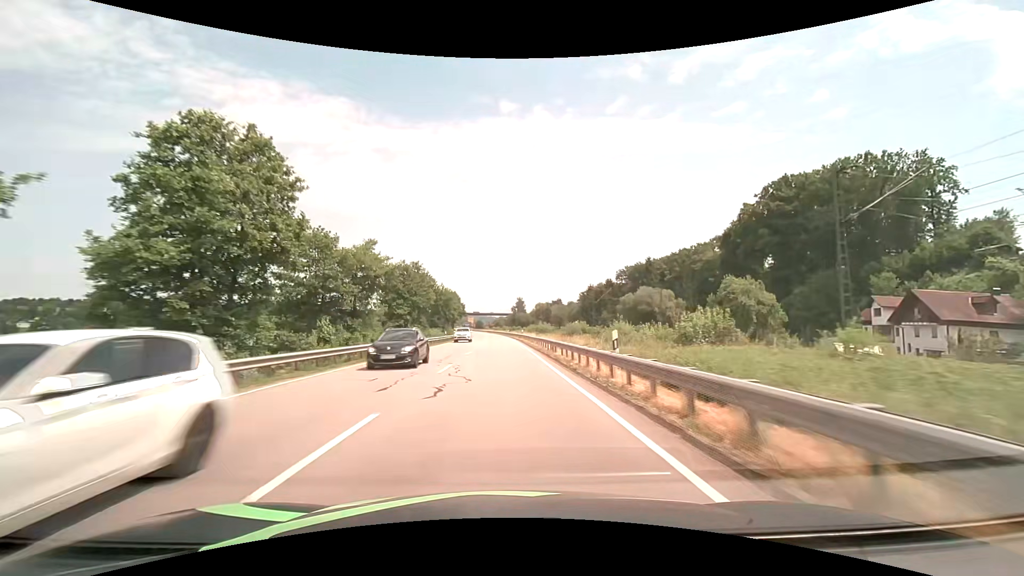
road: primary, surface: asphalt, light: Day
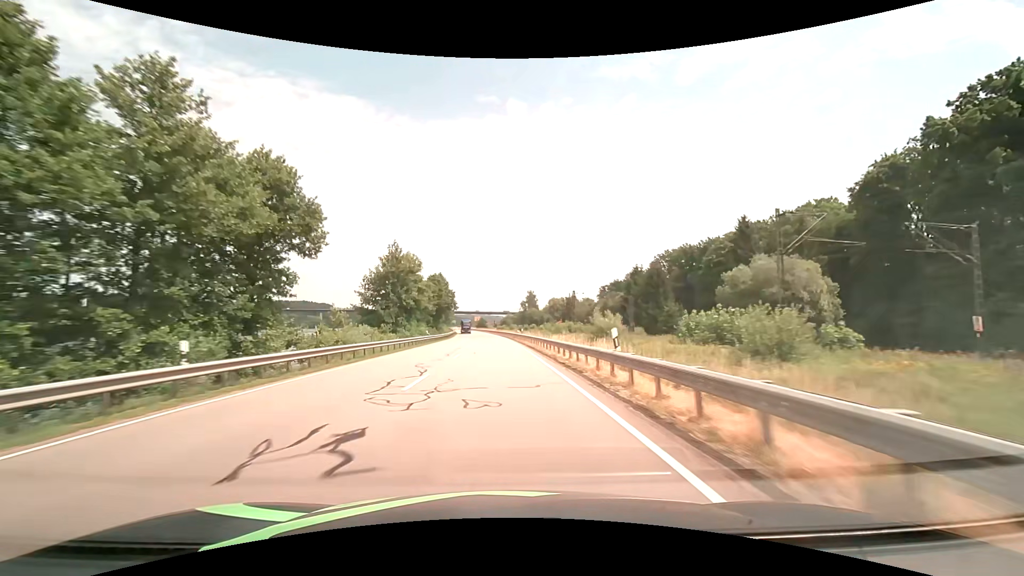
(-0.5, +52.6) m; -1°
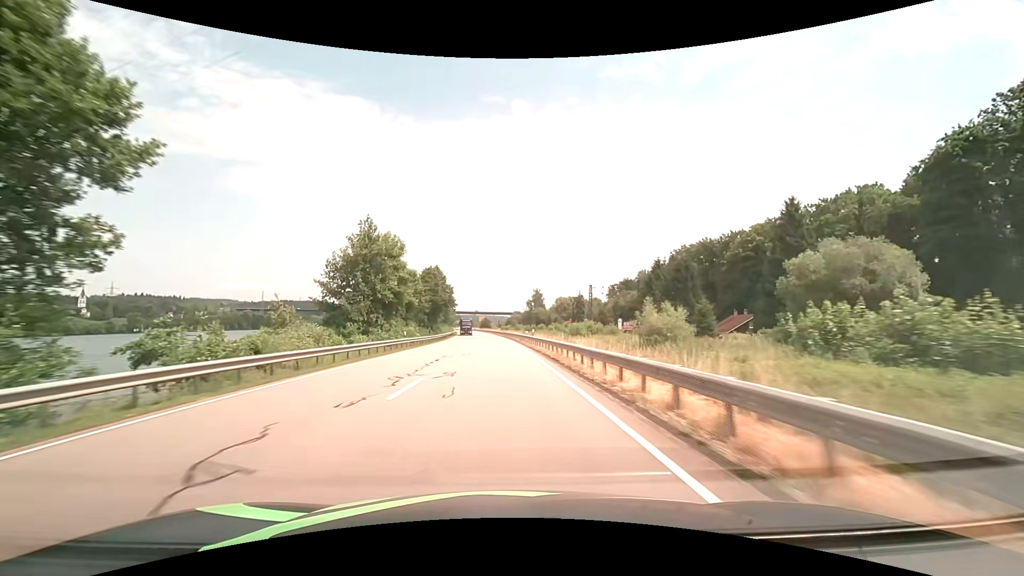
(-0.1, +13.3) m; -1°
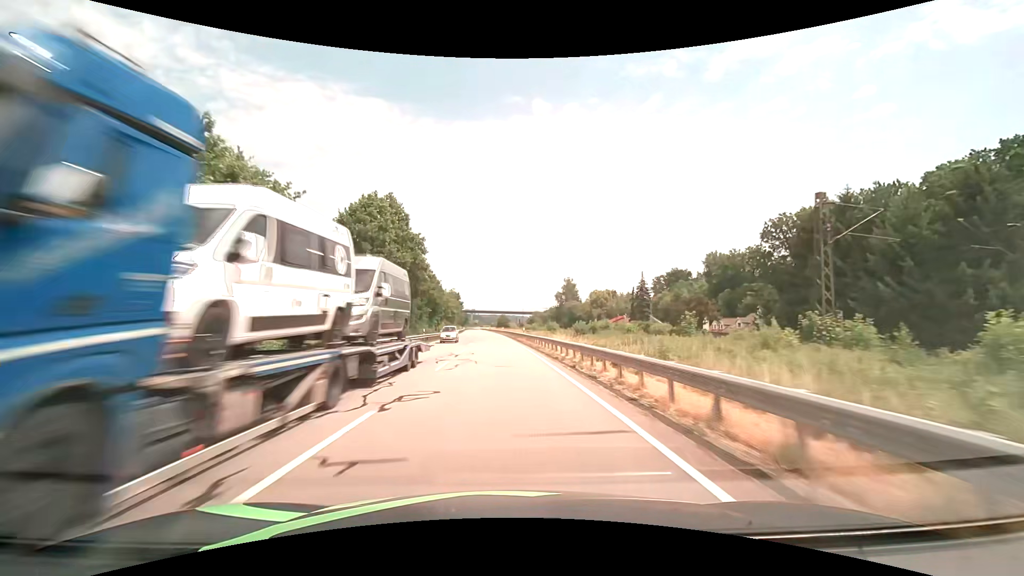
(-1.2, +53.5) m; -2°
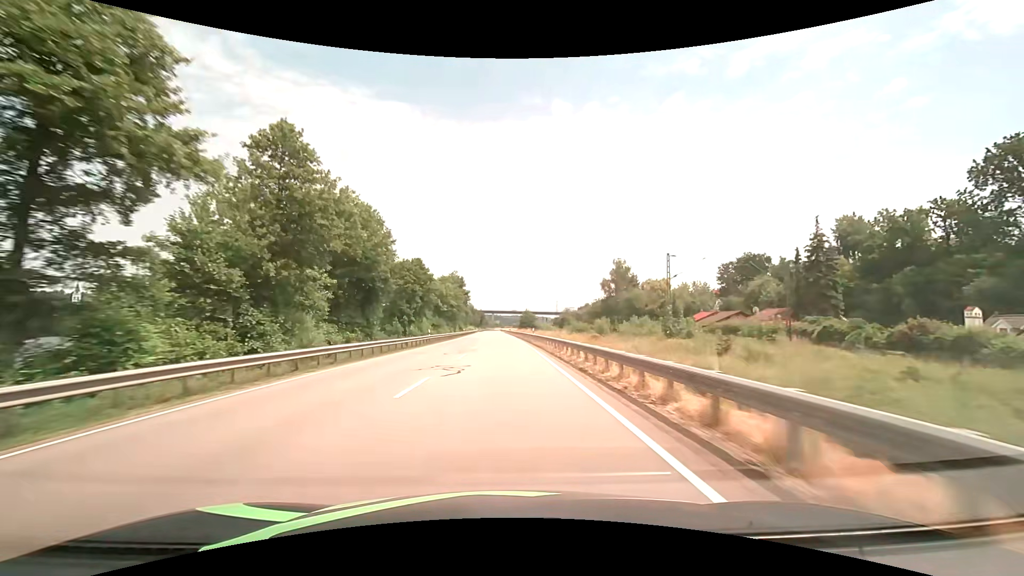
(-1.2, +54.1) m; -3°
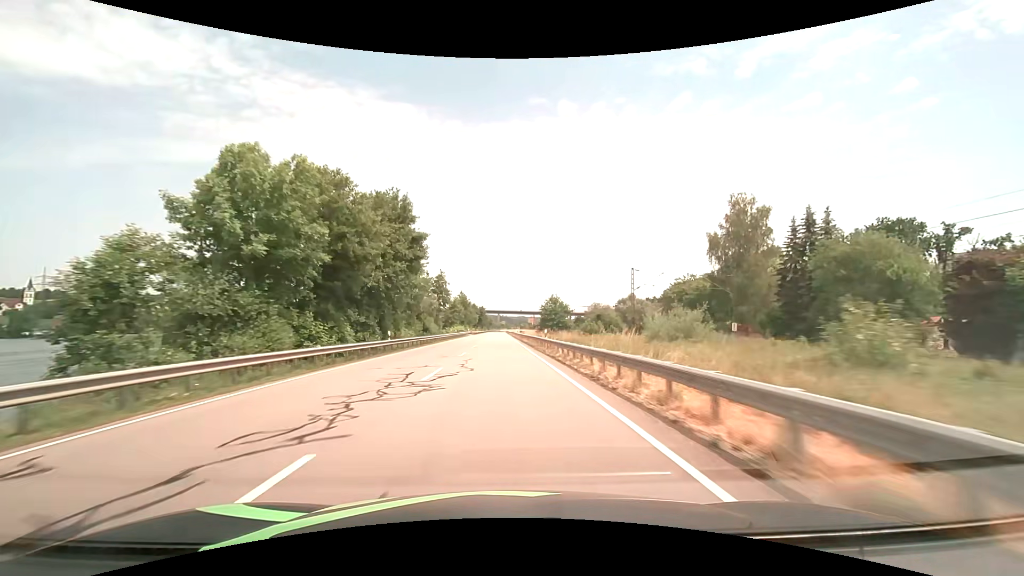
(-0.7, +68.1) m; -1°
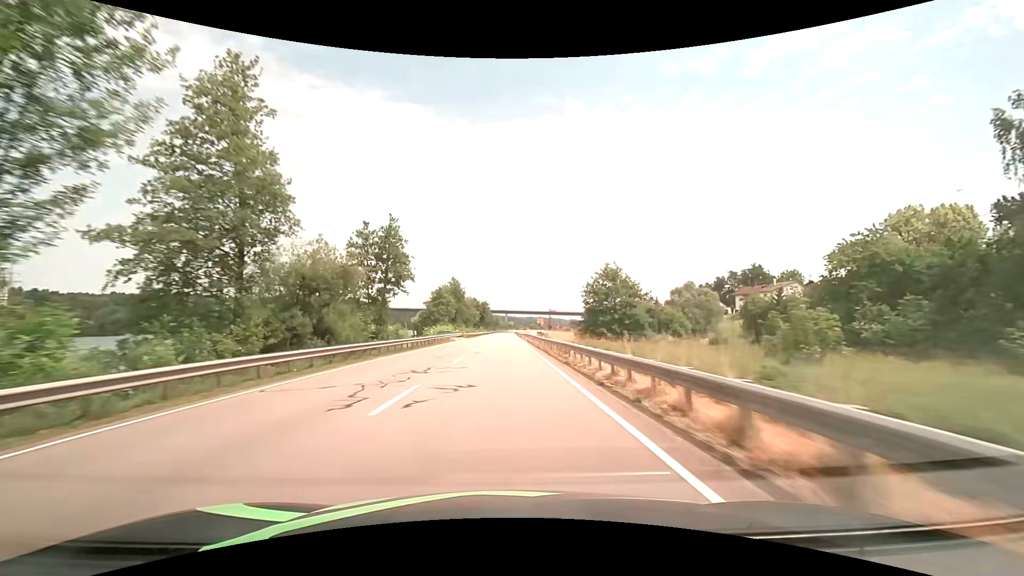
(-0.4, +41.1) m; -1°
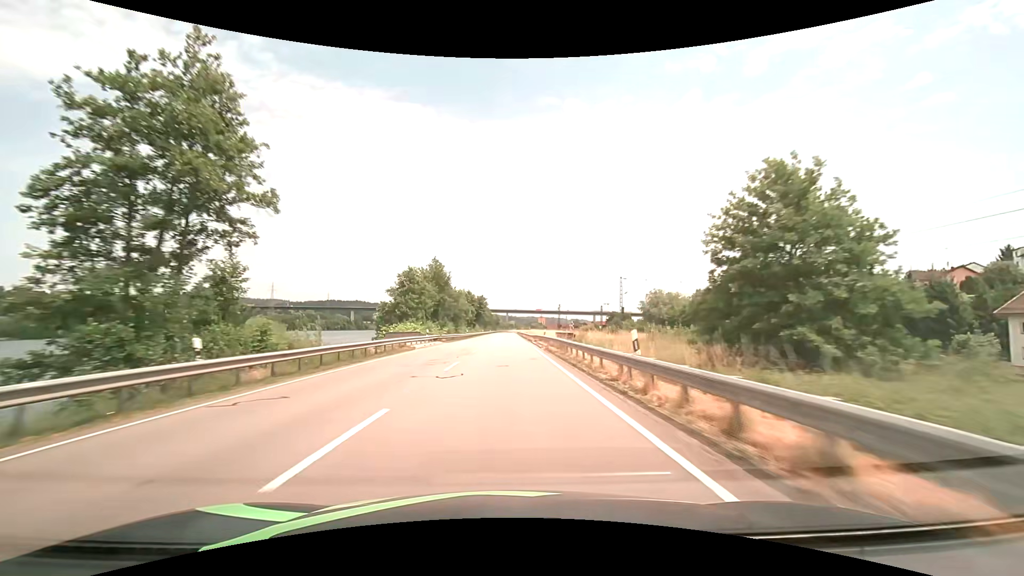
(-0.1, +27.6) m; 0°
(0, +10) (0, +20) (0, +30) (0, +40) (0, +50) (0, +60) (0, +70) (0, +80) (0, +90) (0, +100) m
